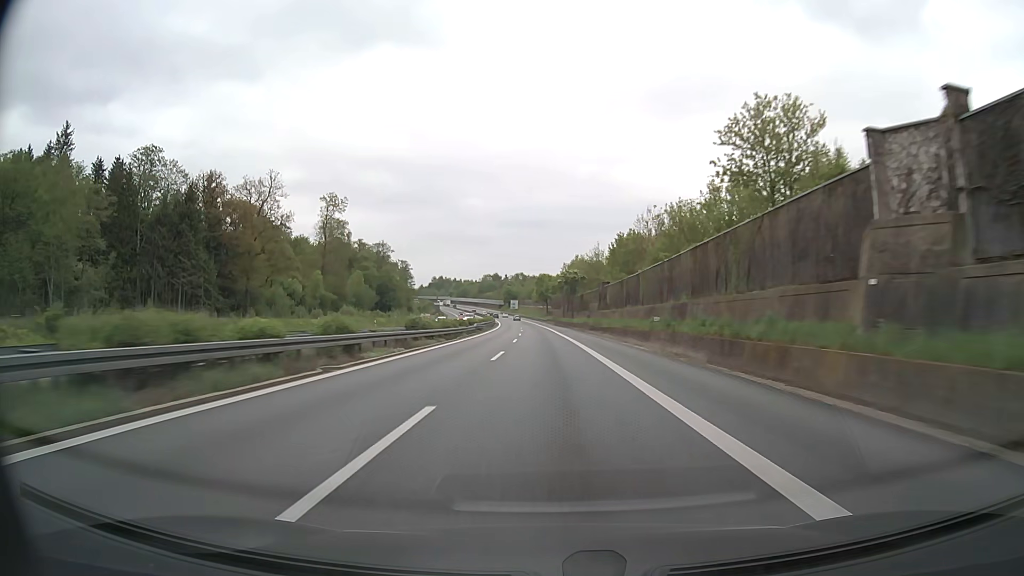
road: motorway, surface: asphalt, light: Day
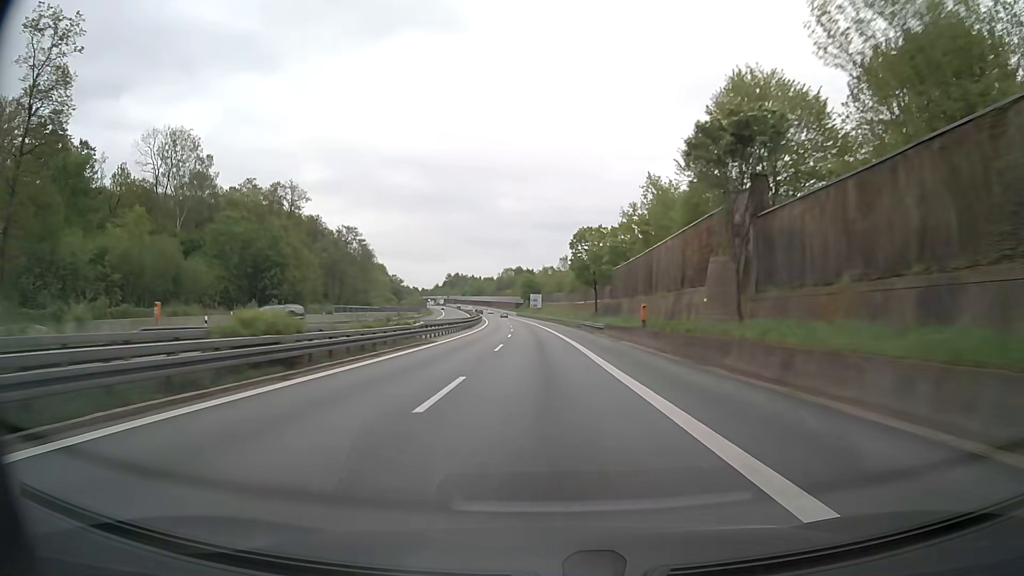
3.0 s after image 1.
(-1.9, +103.3) m; -3°
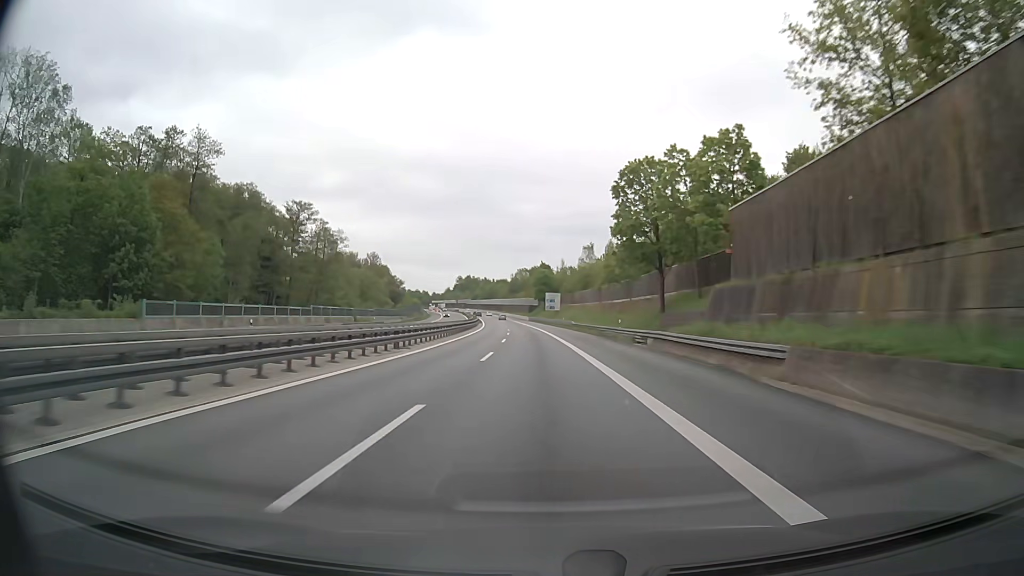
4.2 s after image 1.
(-0.4, +41.2) m; -1°
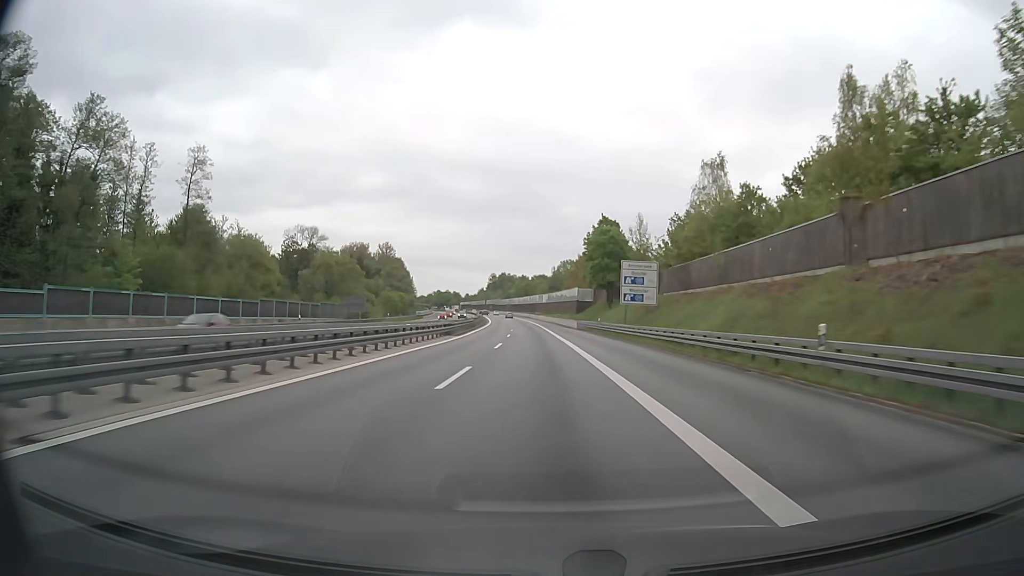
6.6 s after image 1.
(-2.5, +82.3) m; -4°
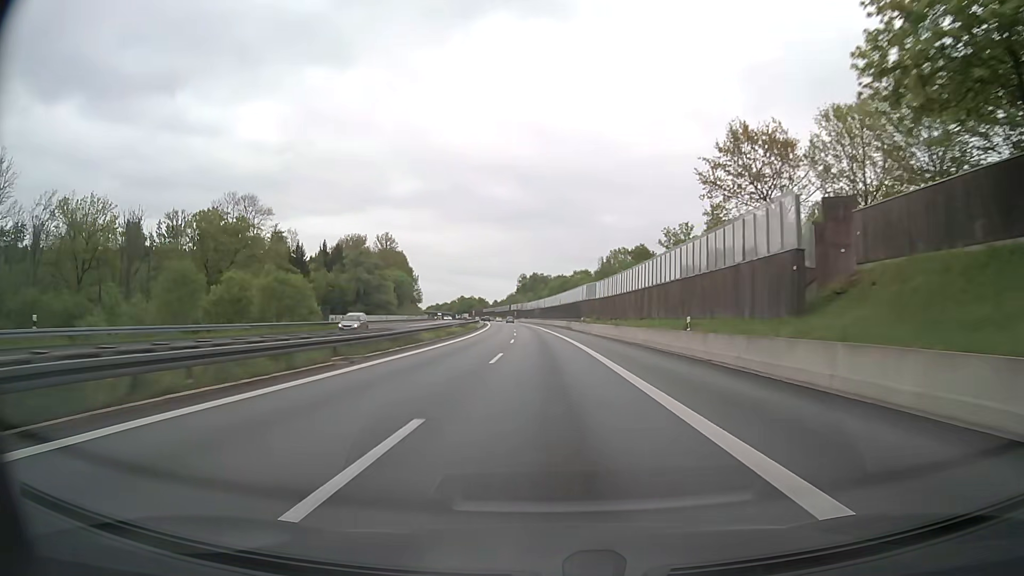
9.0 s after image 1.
(-2.1, +82.2) m; -3°
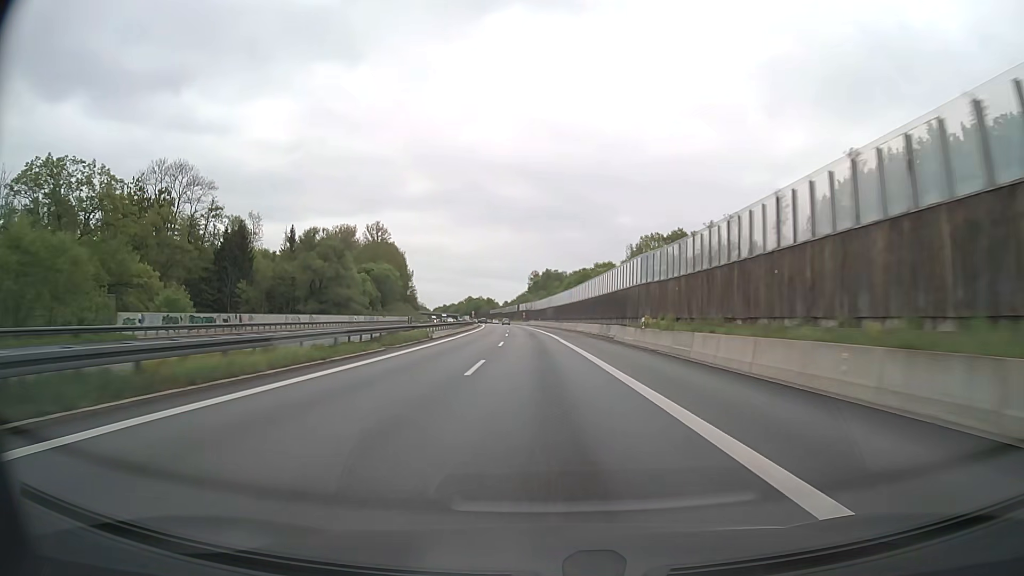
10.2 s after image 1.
(-0.5, +41.1) m; -1°
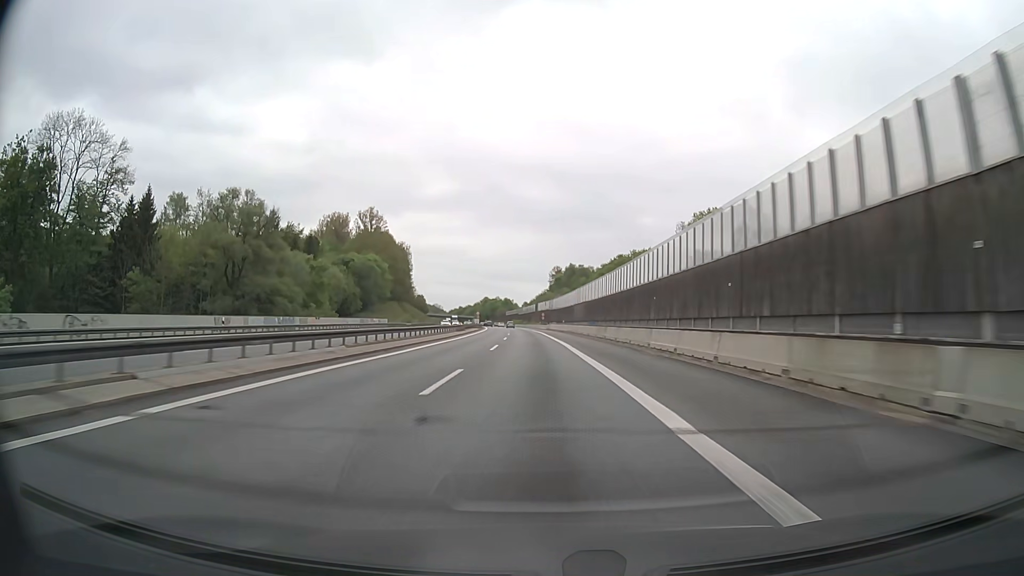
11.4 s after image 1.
(-0.5, +41.0) m; -2°
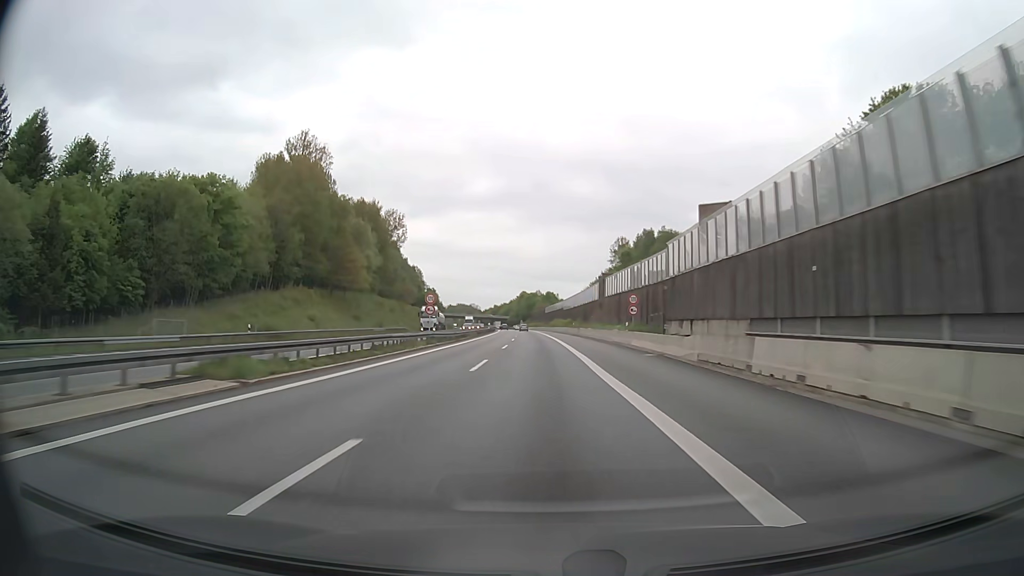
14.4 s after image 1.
(-3.5, +100.3) m; -4°
(0, +10) (0, +20) (0, +30) (-1, +40) (-1, +50) (-1, +60) (-2, +70) (-2, +80) (-2, +90) (-3, +100) m
